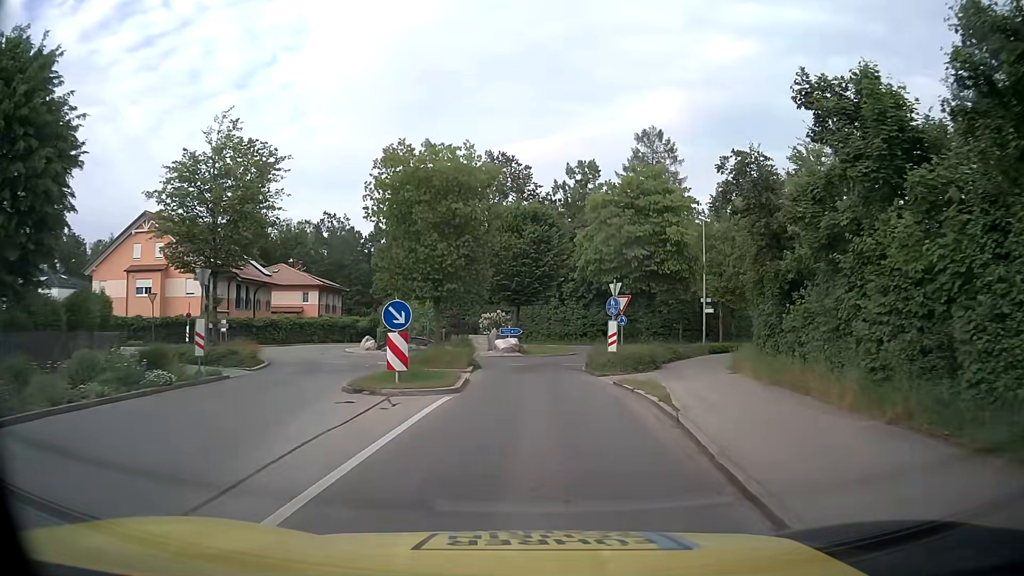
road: tertiary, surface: asphalt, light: Day
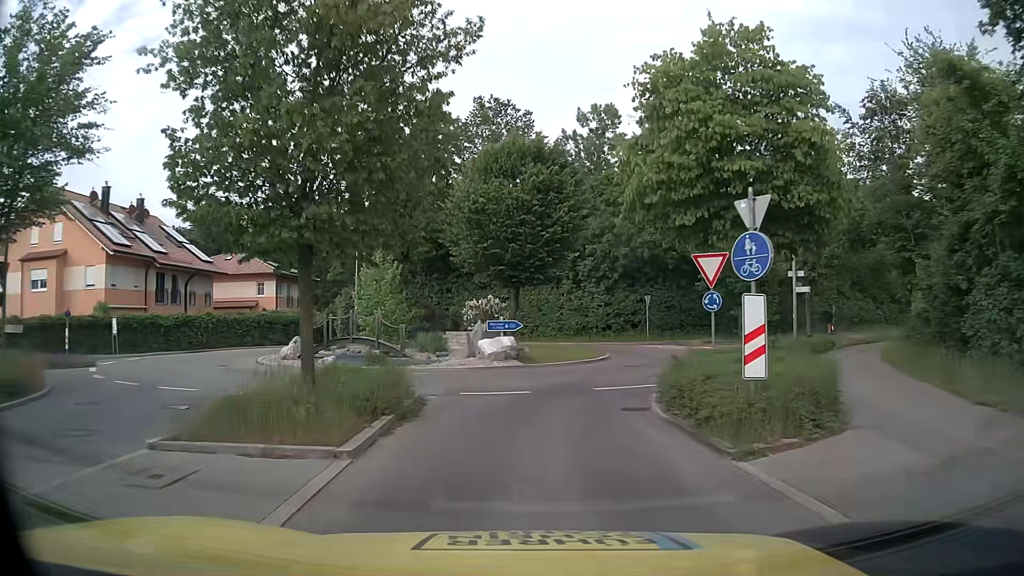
(+0.1, +13.8) m; 0°
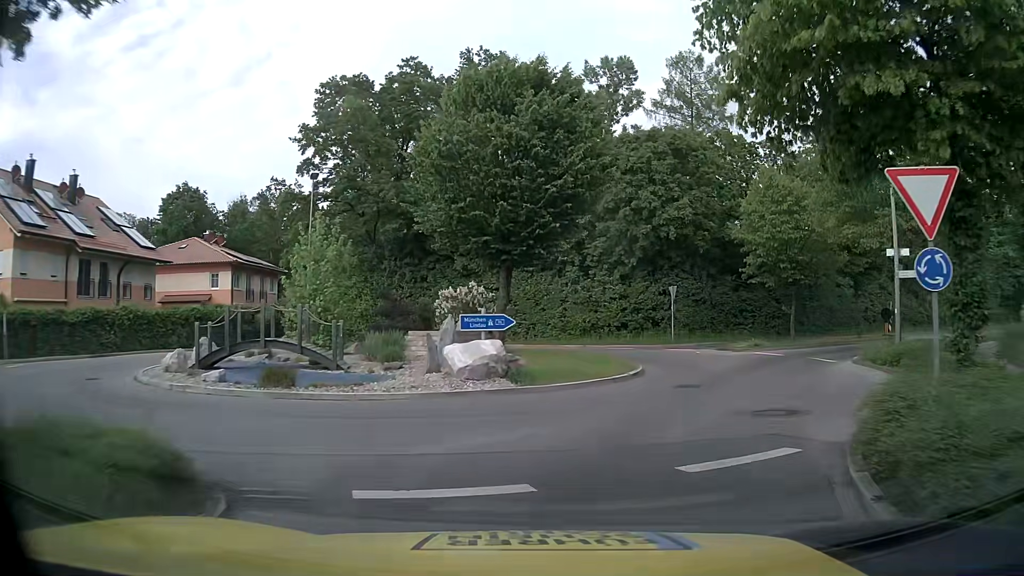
(-0.2, +8.5) m; 0°
(+1, +10) (+5, +19) (+12, +26) (+20, +32) (+29, +37) (+37, +43) (+45, +48) (+54, +54) (+62, +60) (+70, +66) m
